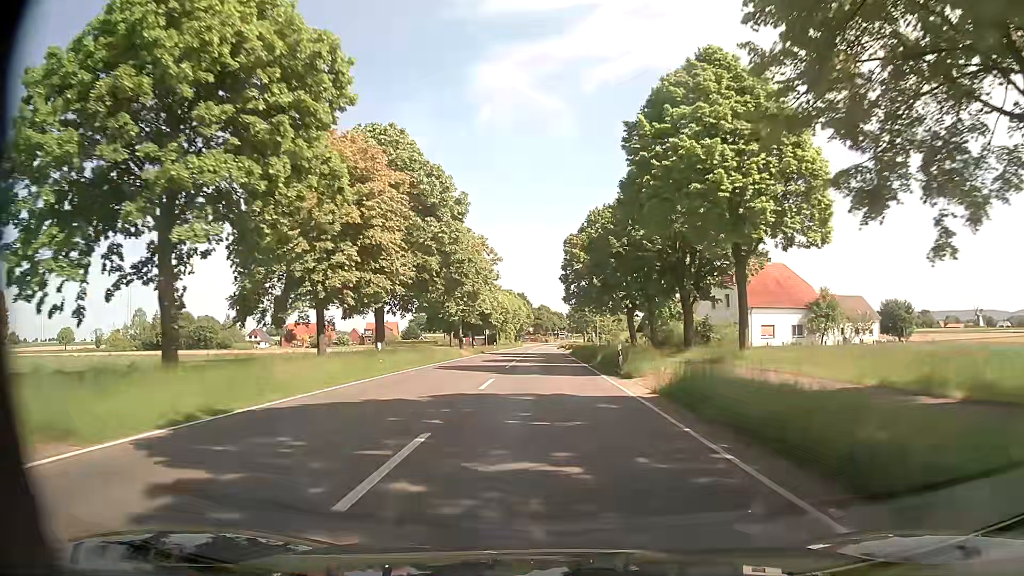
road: secondary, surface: asphalt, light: Day
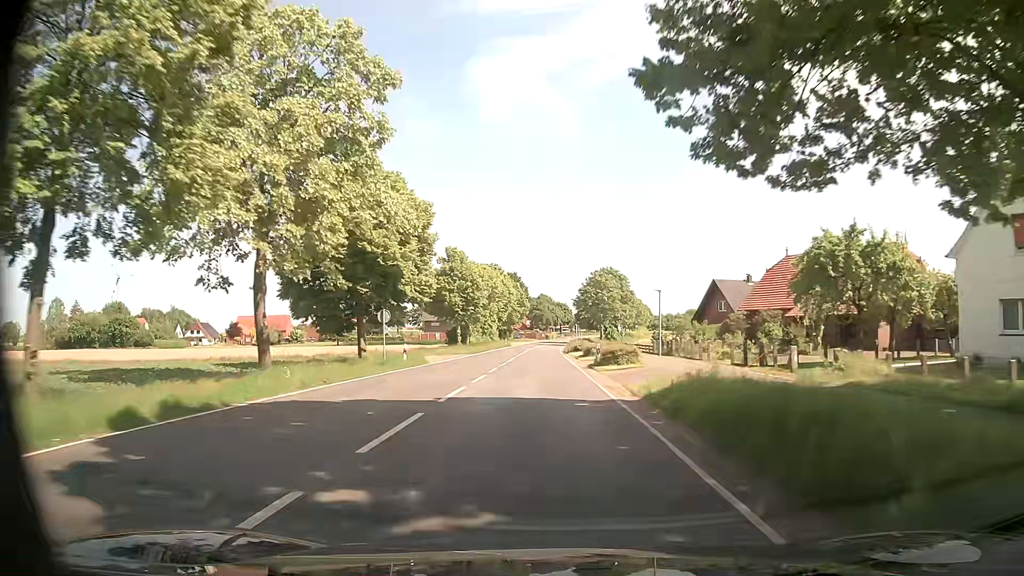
(+0.3, +52.1) m; 0°
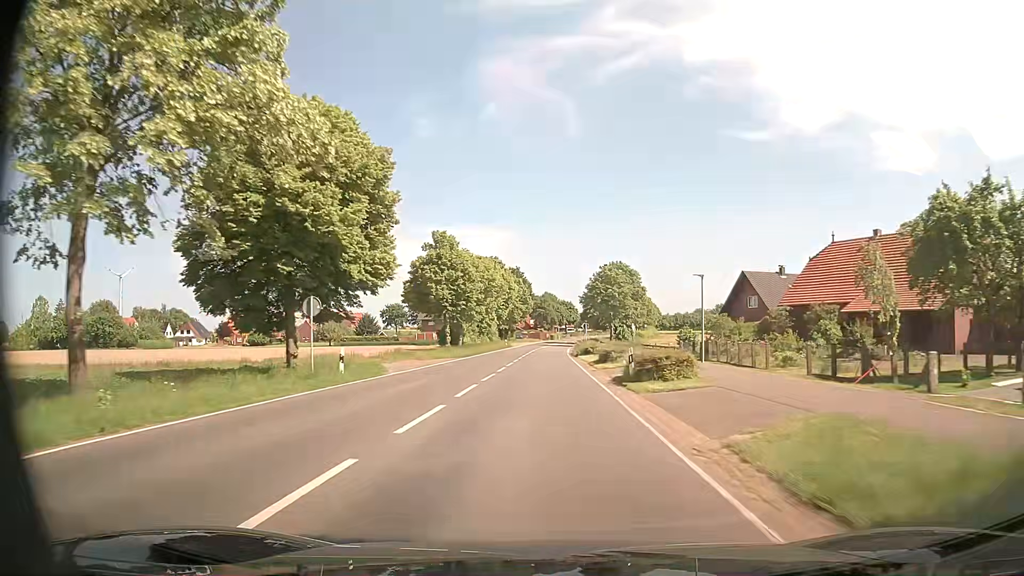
(-0.1, +10.5) m; -1°
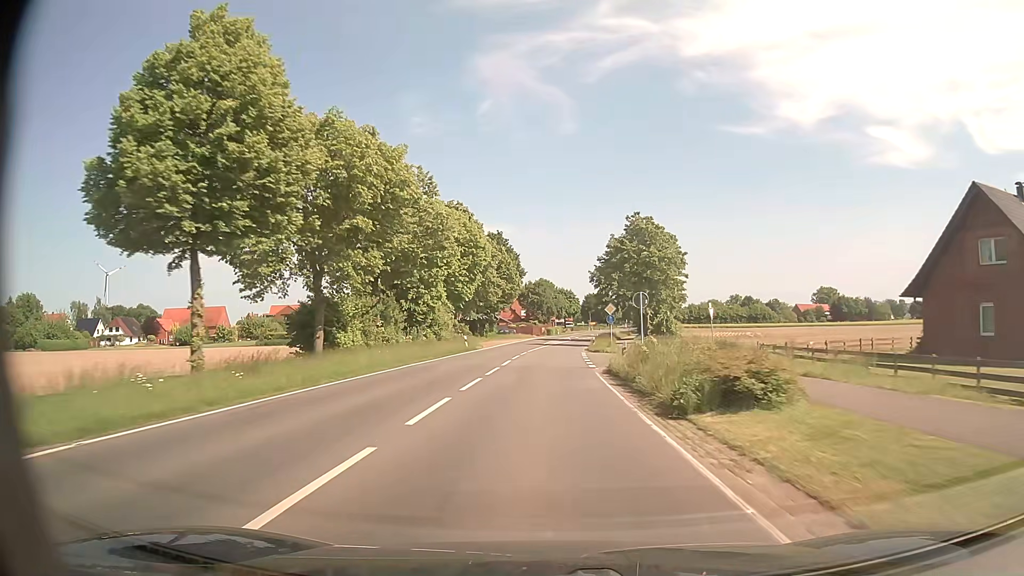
(+0.2, +41.7) m; +1°
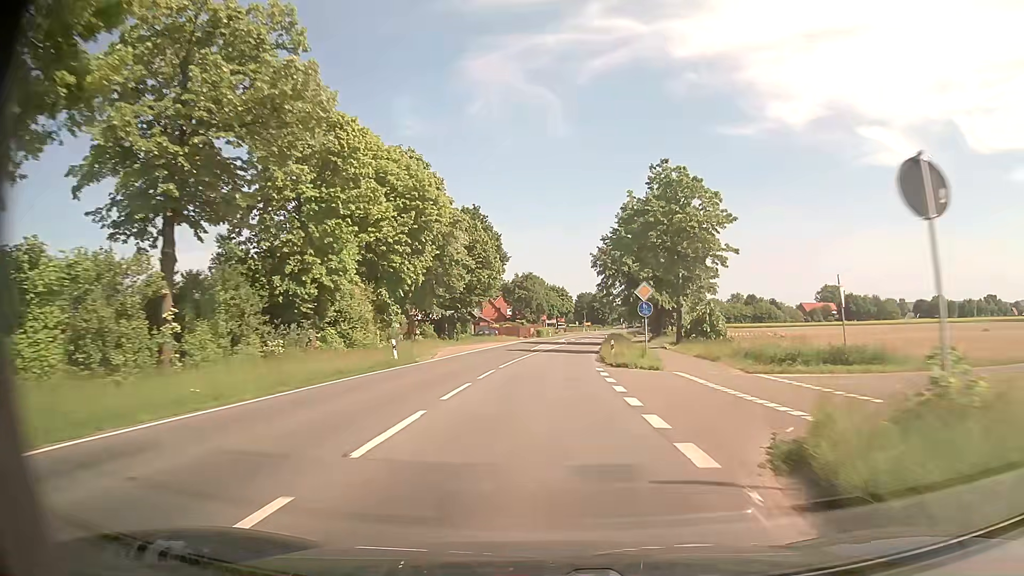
(+0.1, +20.8) m; +1°
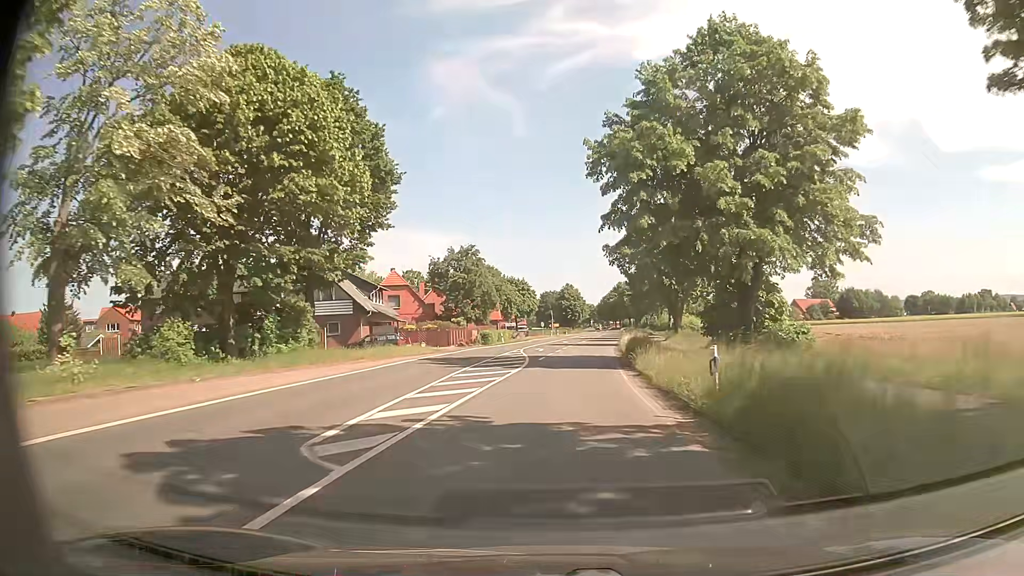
(+1.0, +41.5) m; +3°
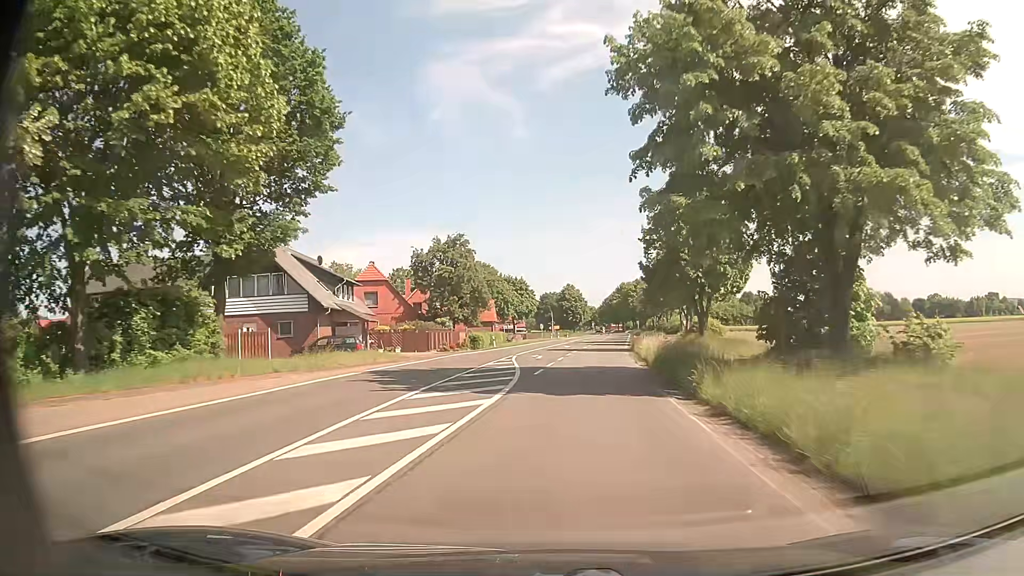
(-0.1, +10.3) m; 0°
